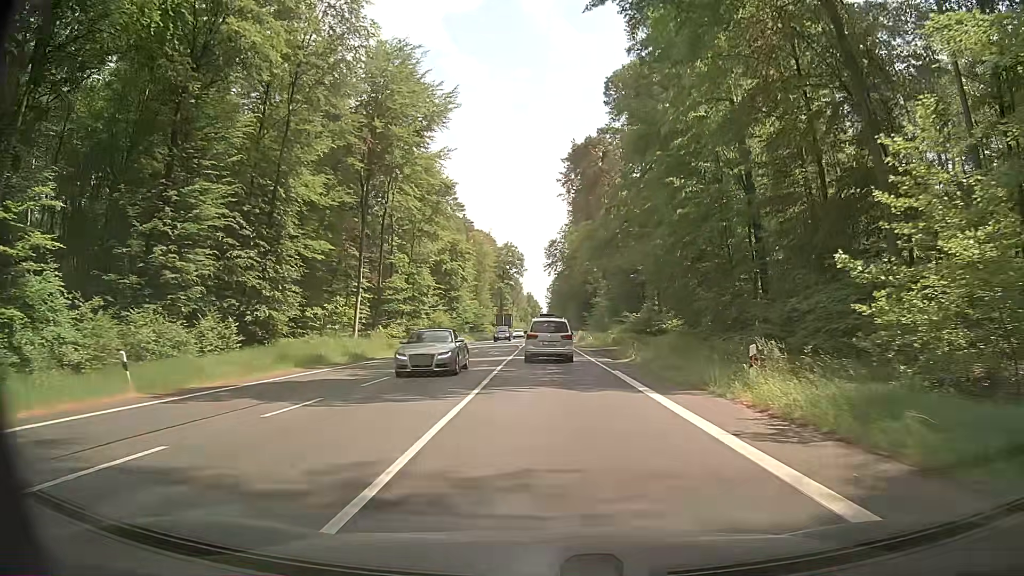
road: primary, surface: asphalt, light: Day
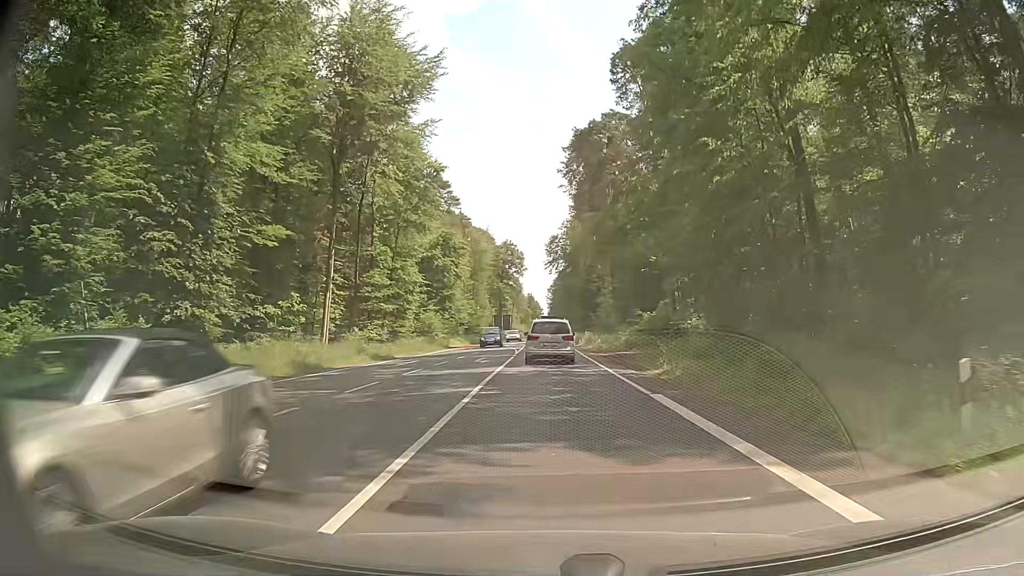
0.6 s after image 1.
(0.0, +7.7) m; 0°
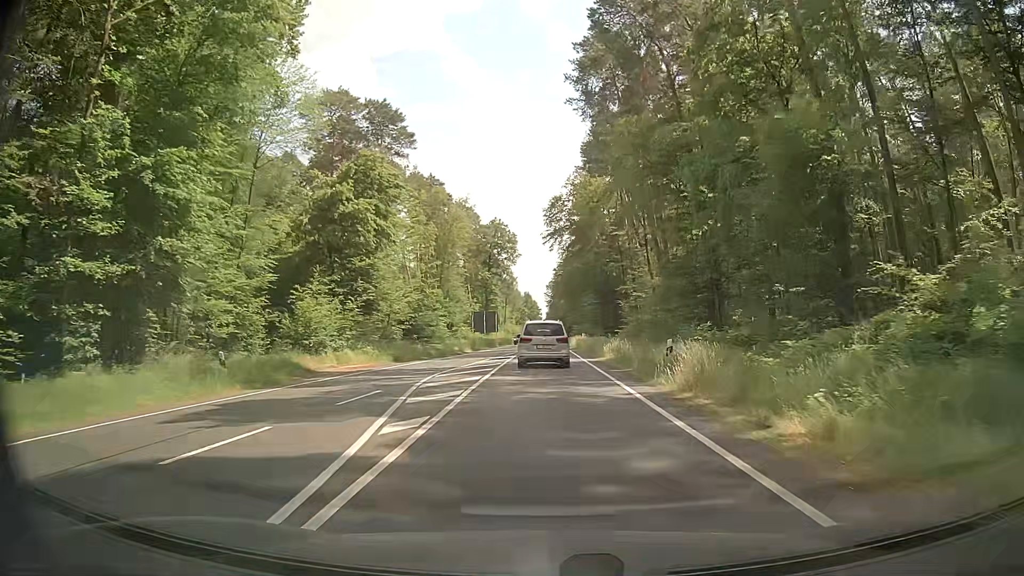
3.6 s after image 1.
(-0.1, +39.0) m; 0°
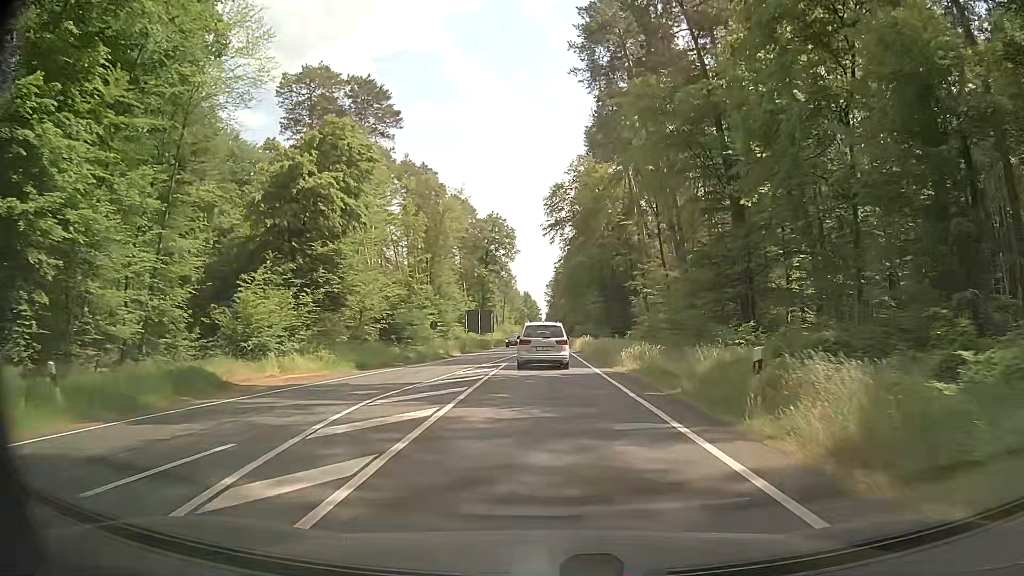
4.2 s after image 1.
(-0.1, +7.9) m; 0°
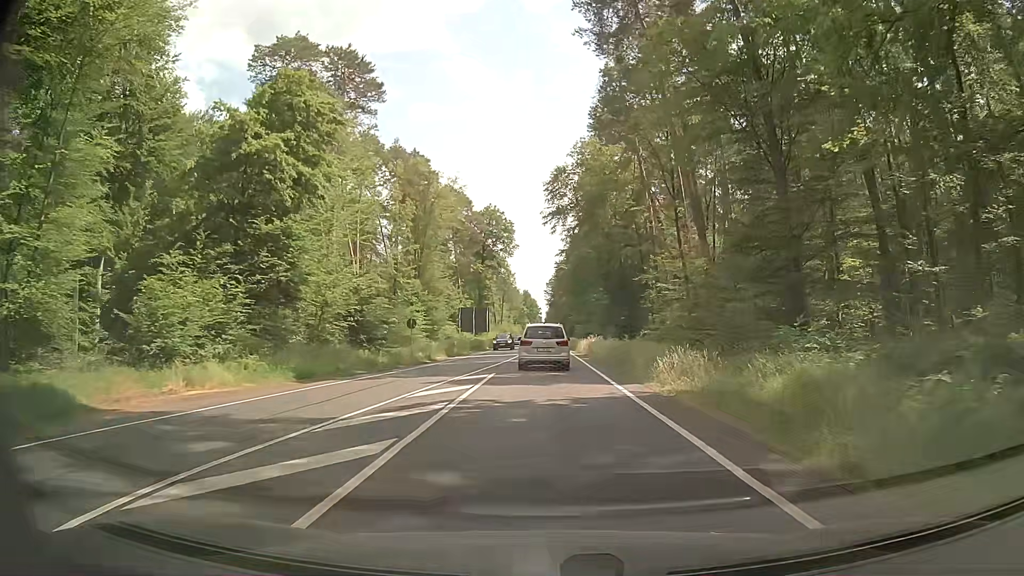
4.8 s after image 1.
(-0.1, +7.9) m; 0°
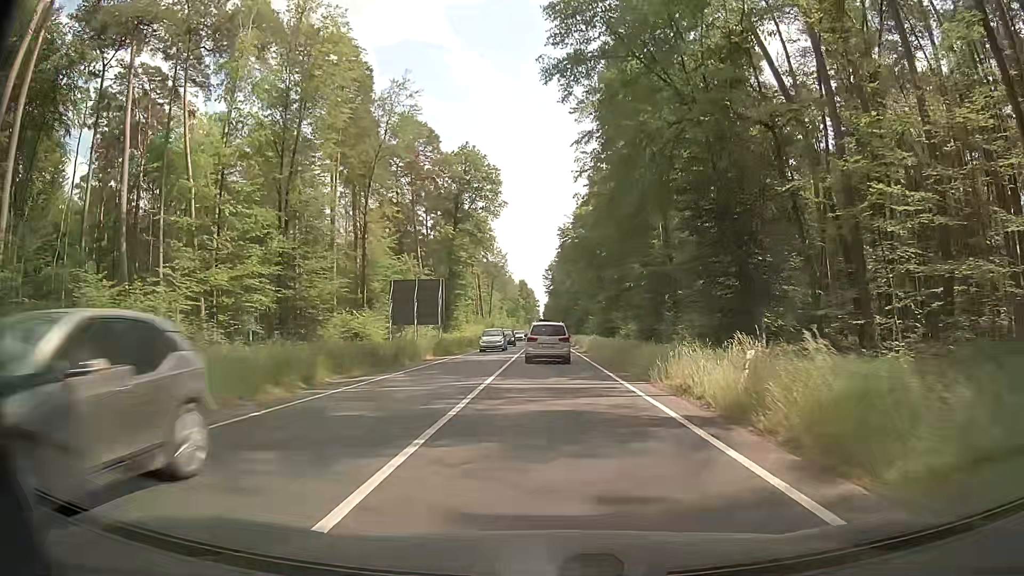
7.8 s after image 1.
(-0.5, +40.2) m; -1°
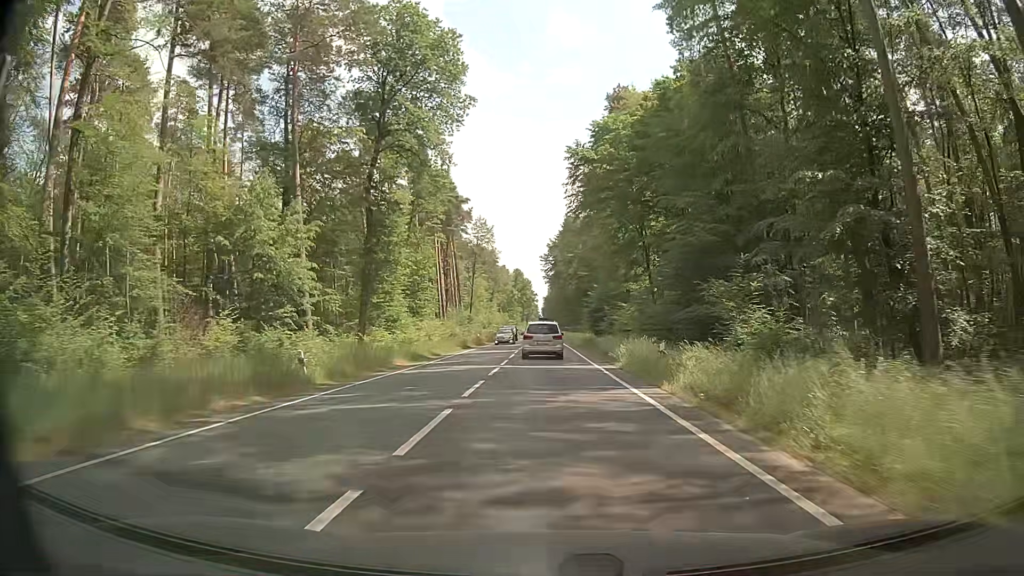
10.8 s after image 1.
(+0.6, +42.8) m; +1°
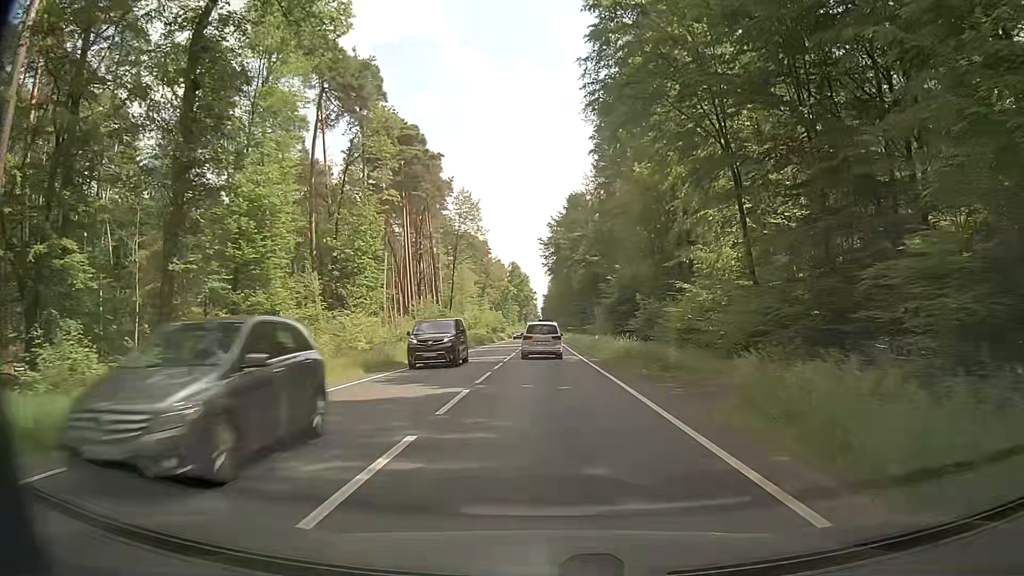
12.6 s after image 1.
(+0.2, +27.5) m; 0°
(0, +10) (0, +20) (0, +30) (0, +40) (0, +50) (0, +60) (0, +70) (0, +80) (0, +90) (0, +100) m
